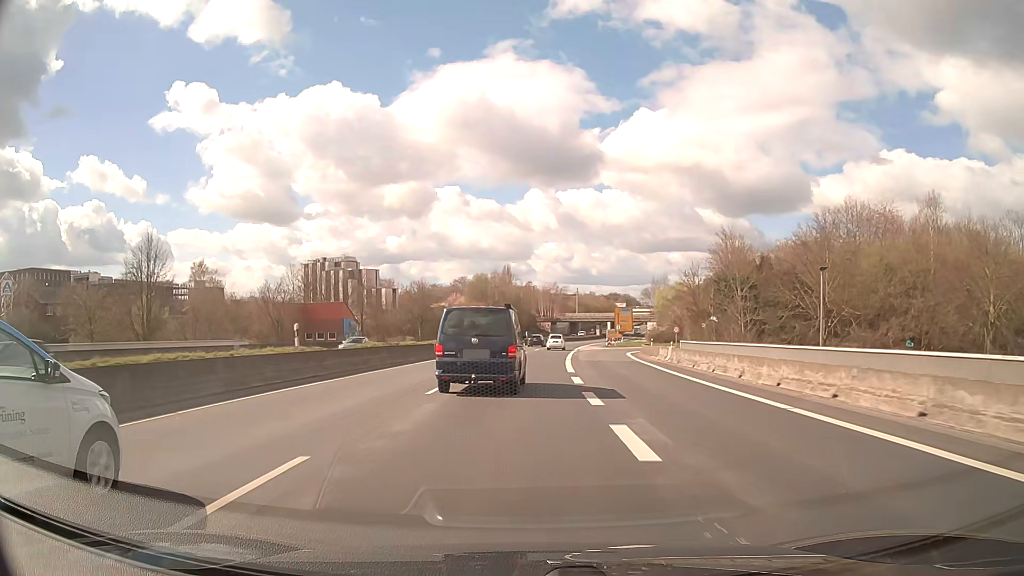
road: trunk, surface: asphalt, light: Day
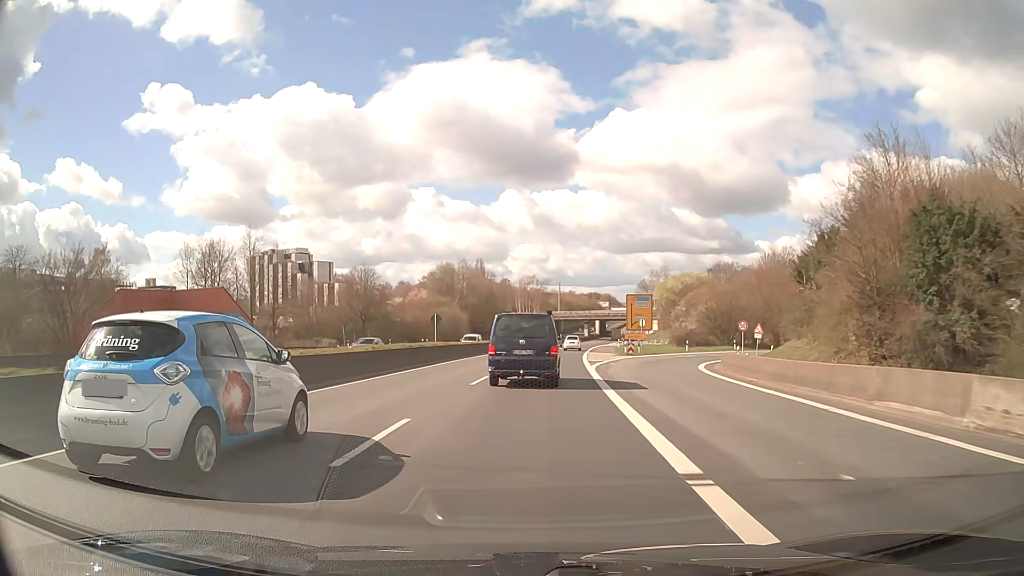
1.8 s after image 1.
(+0.4, +32.6) m; +2°
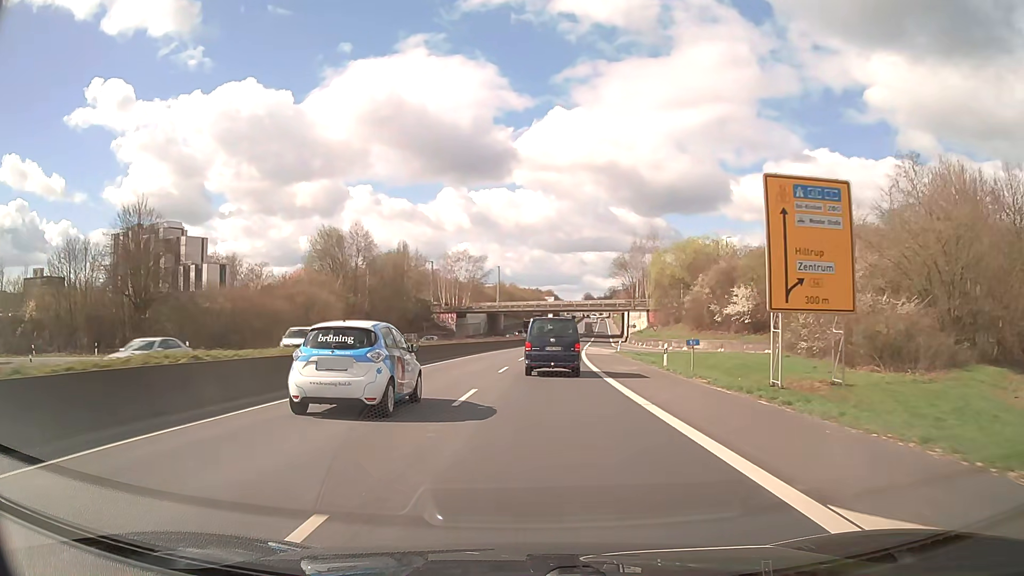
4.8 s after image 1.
(+2.3, +54.0) m; +5°
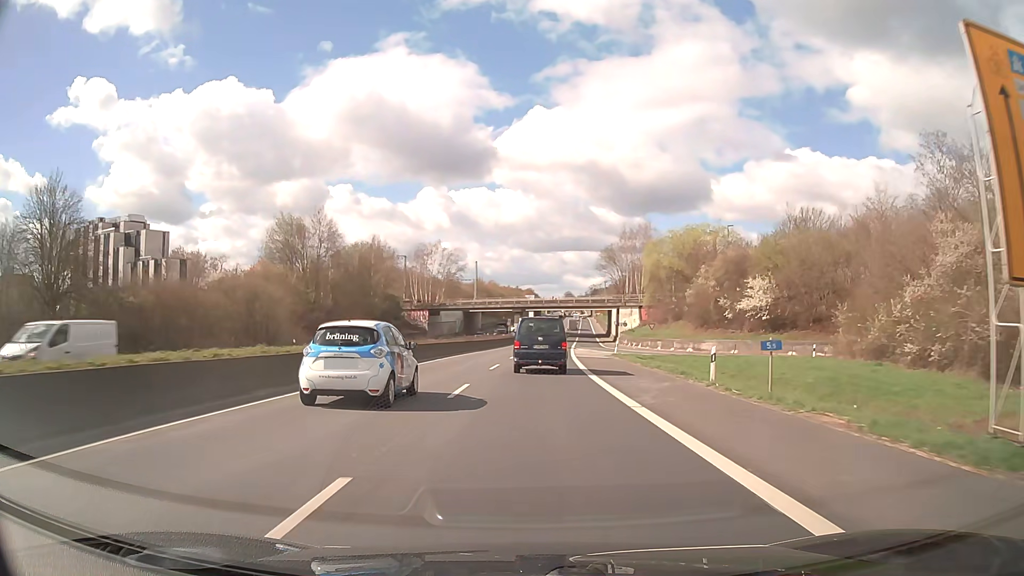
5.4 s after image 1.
(+0.2, +10.8) m; +2°
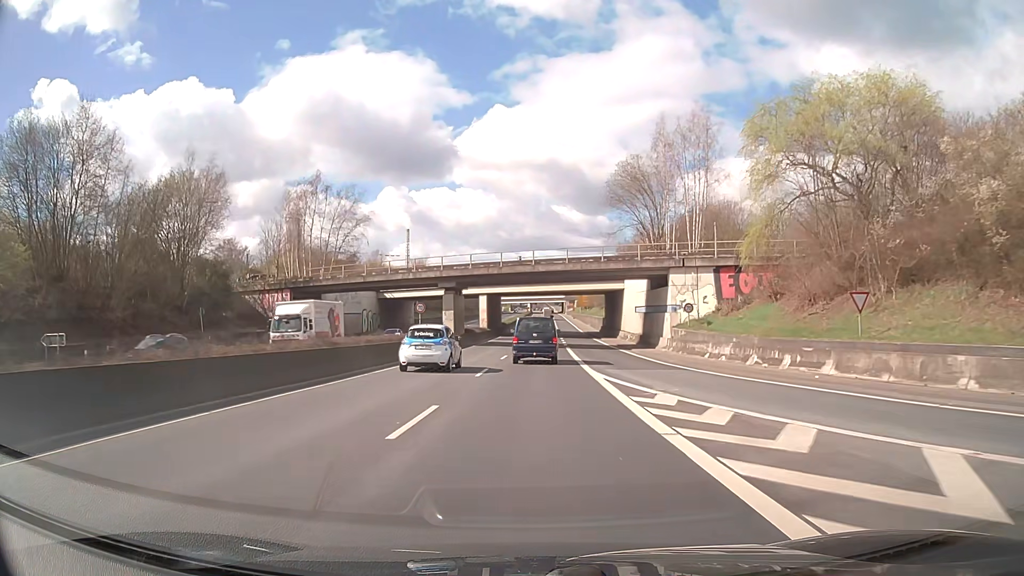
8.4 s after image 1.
(+1.6, +53.9) m; +3°
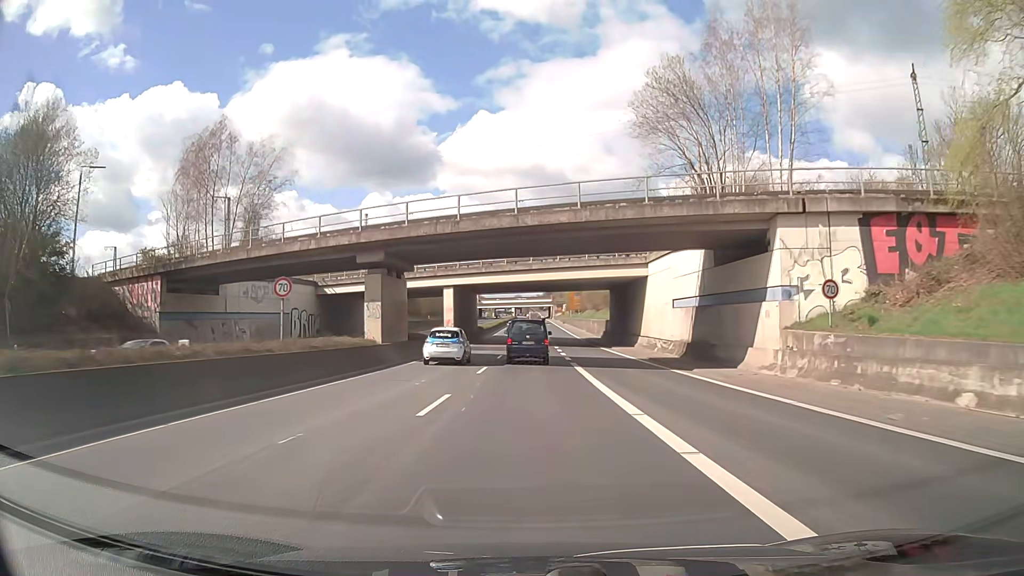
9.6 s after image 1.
(+0.2, +21.6) m; +1°
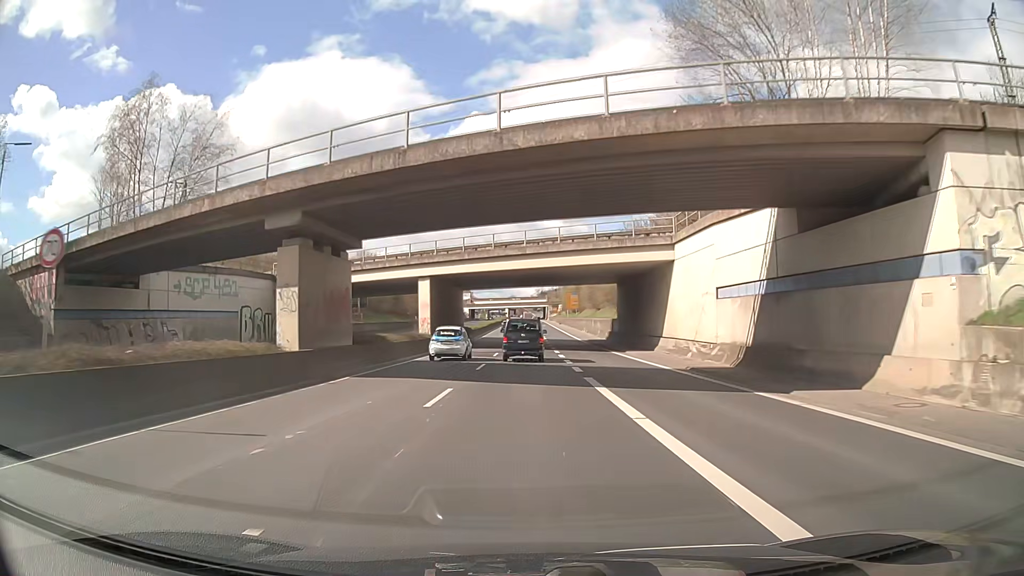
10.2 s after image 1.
(+0.1, +10.8) m; +1°
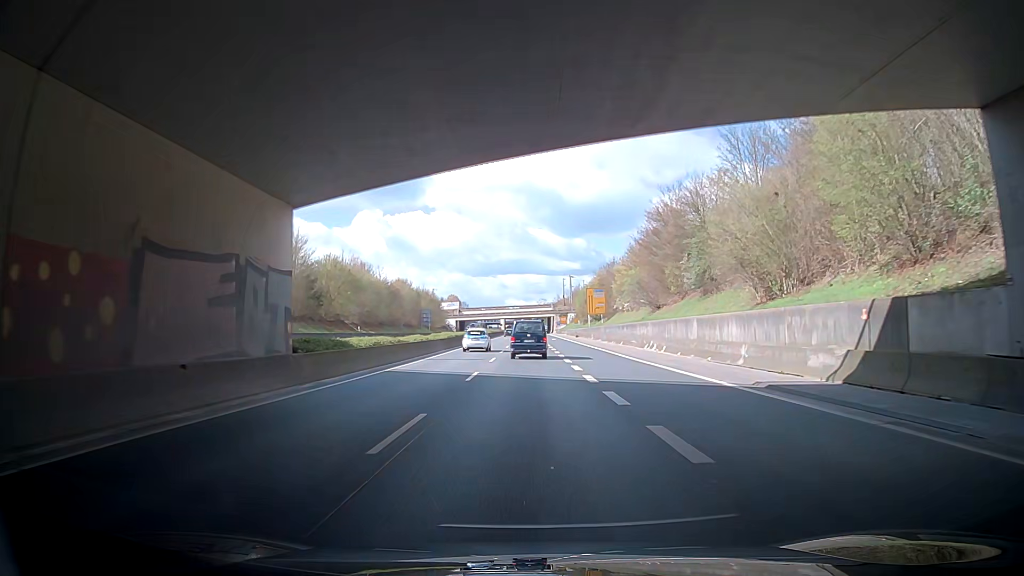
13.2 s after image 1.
(-0.2, +53.5) m; 0°
(0, +10) (0, +20) (0, +30) (0, +40) (0, +50) (+1, +60) (+1, +70) (+1, +80) (+1, +90) (+1, +100) m
